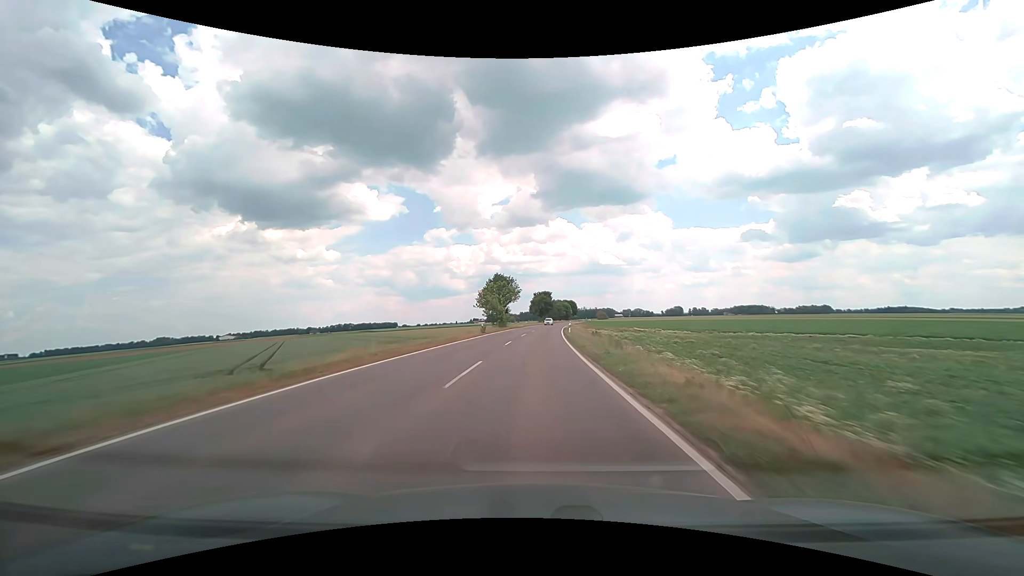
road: tertiary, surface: asphalt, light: Day
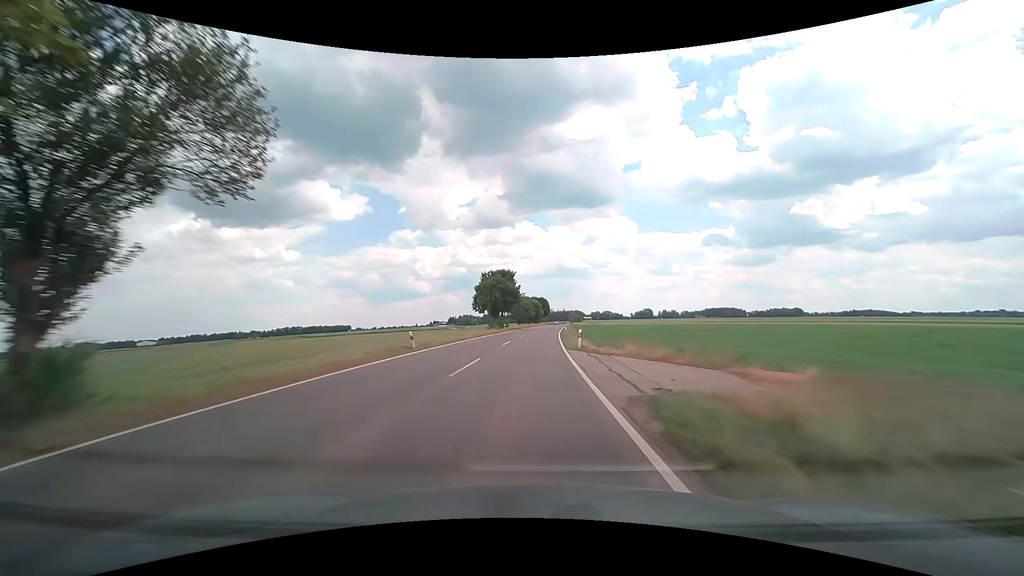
(+2.6, +72.3) m; +4°
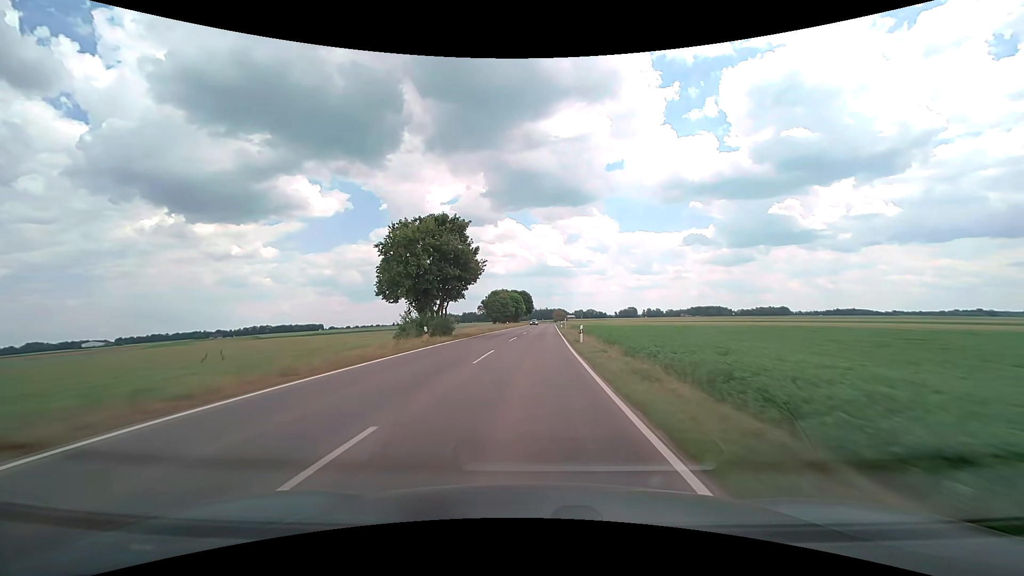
(+0.7, +42.4) m; +2°
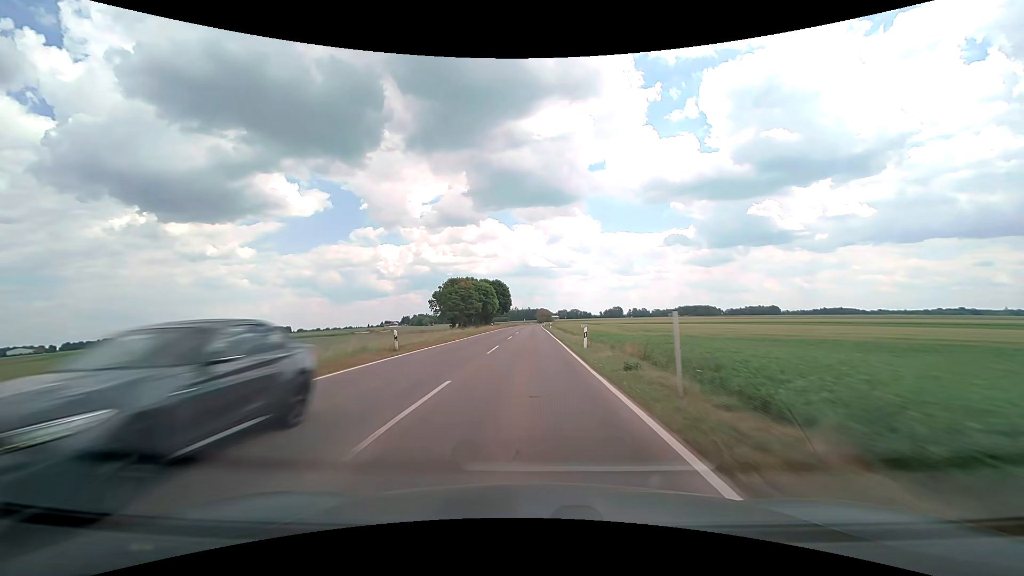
(+1.0, +55.4) m; +2°
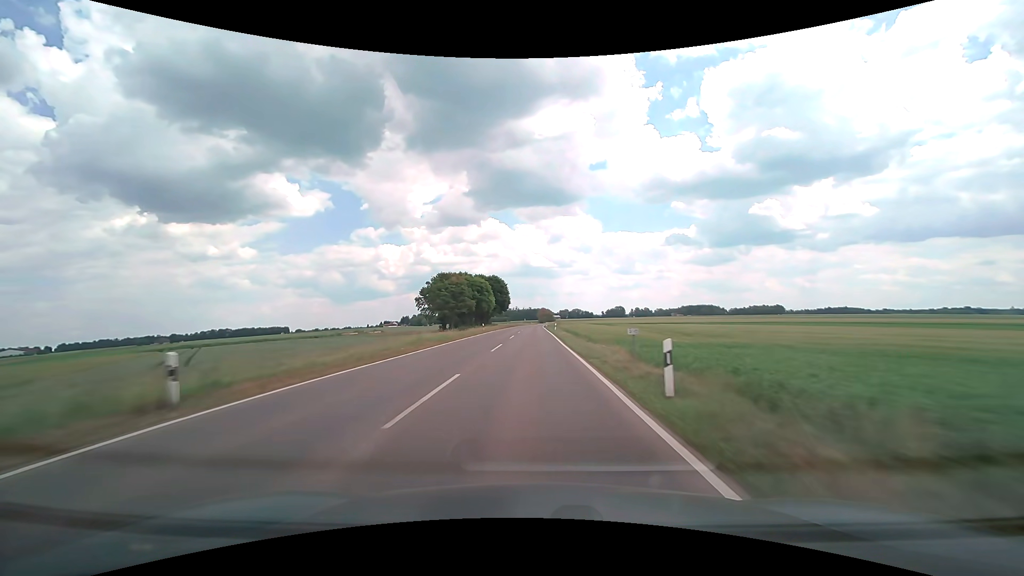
(0.0, +13.7) m; 0°
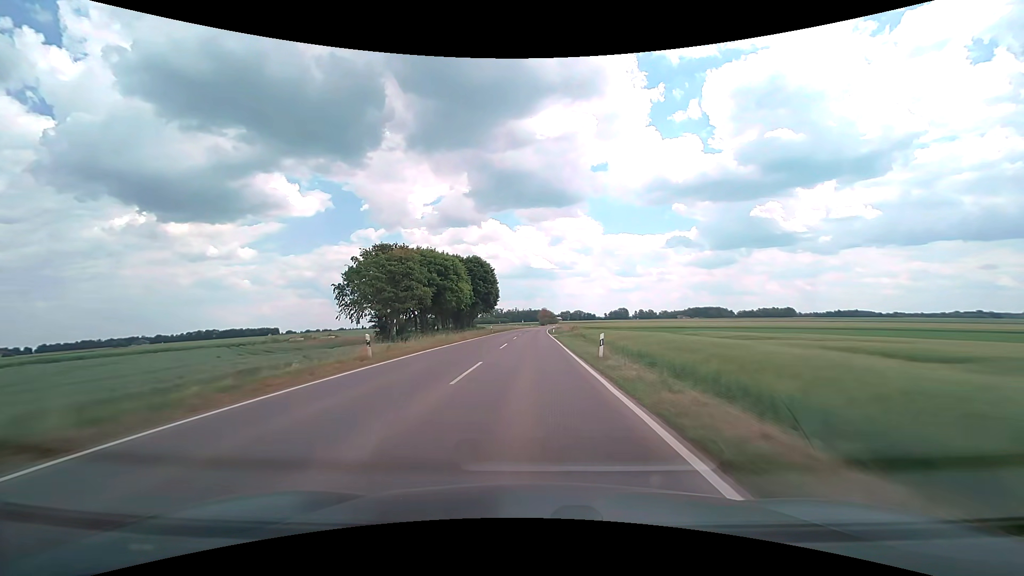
(0.0, +40.7) m; 0°
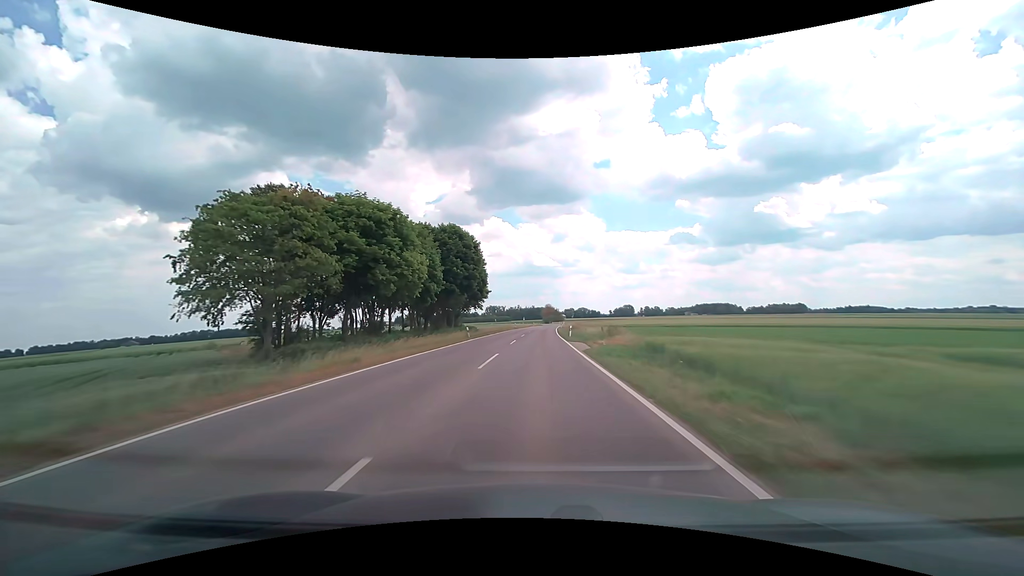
(-0.1, +26.9) m; 0°
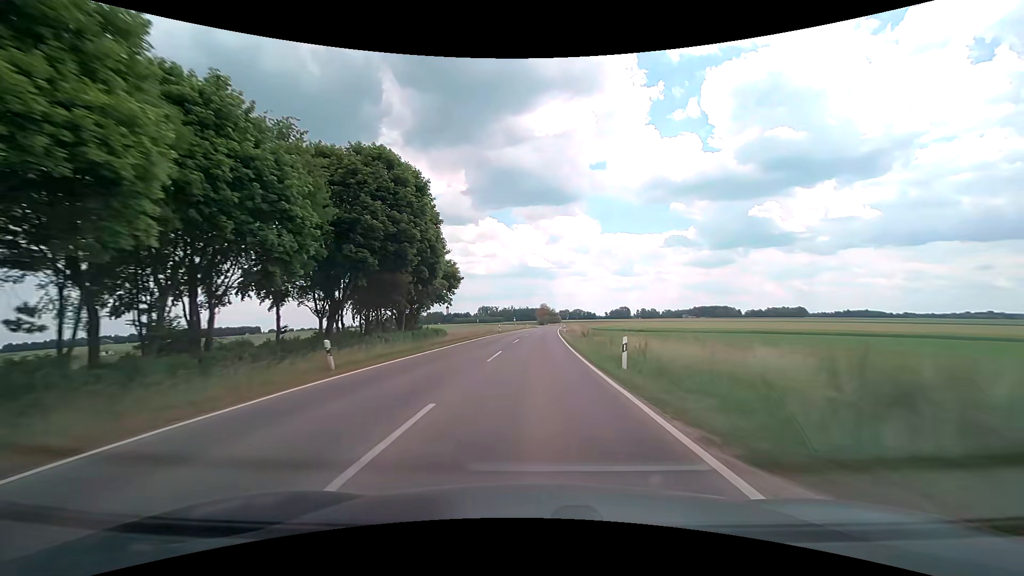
(+0.2, +26.9) m; +1°
(0, +10) (0, +20) (0, +30) (0, +40) (+1, +50) (+1, +60) (+2, +70) (+2, +80) (+3, +90) (+3, +100) m
